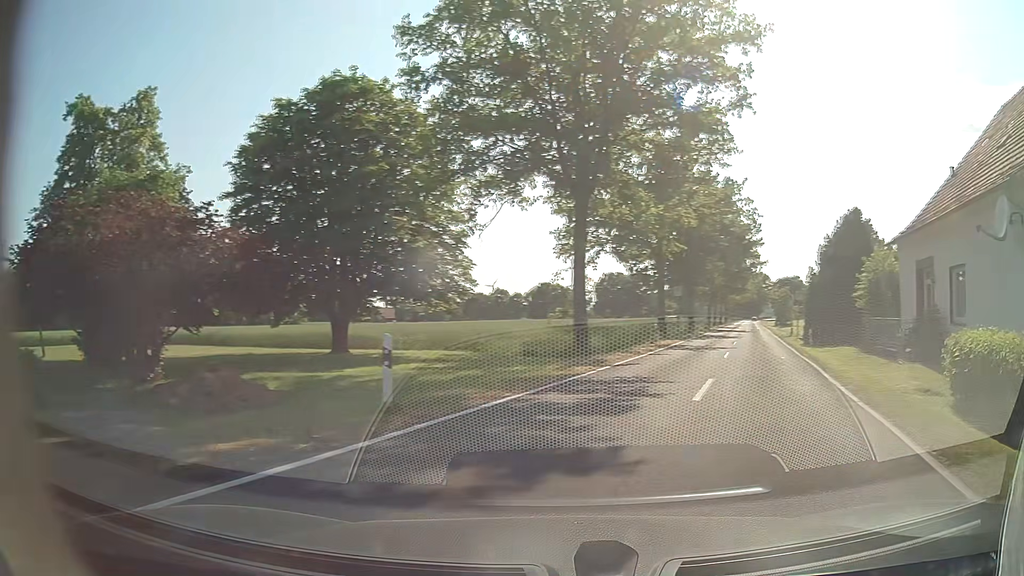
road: tertiary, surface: asphalt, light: Day
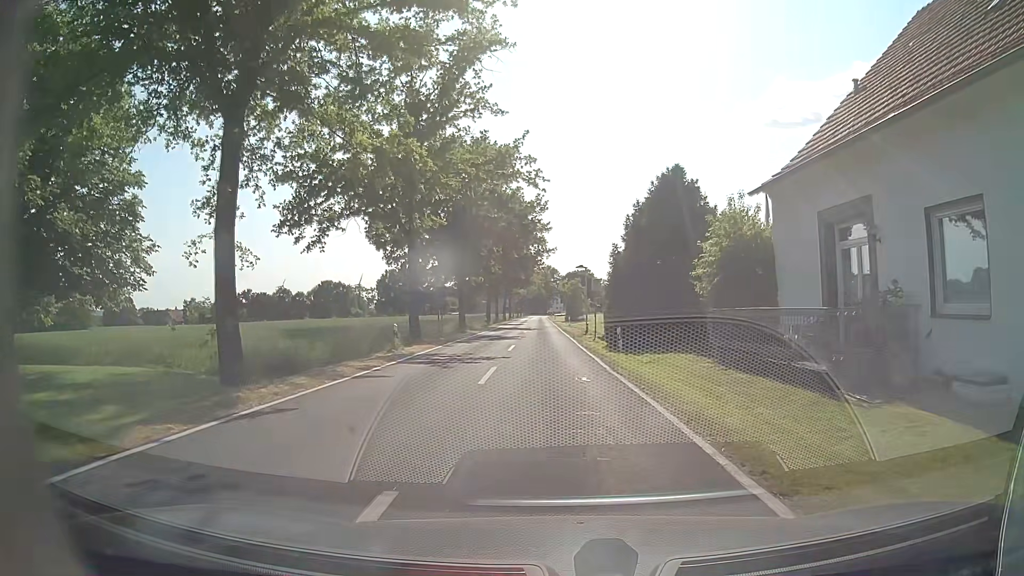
(+2.8, +10.0) m; +19°
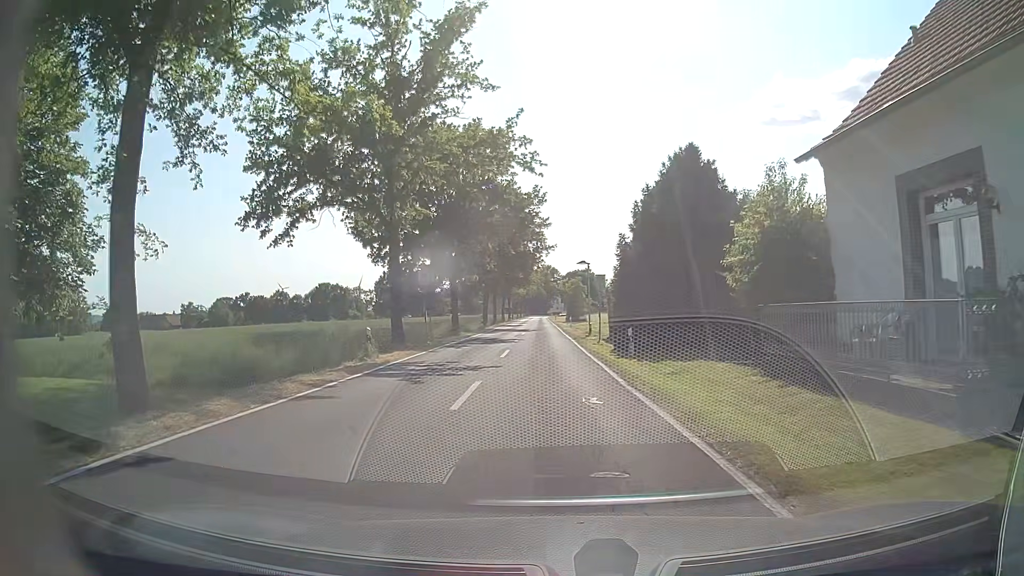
(0.0, +3.6) m; -1°
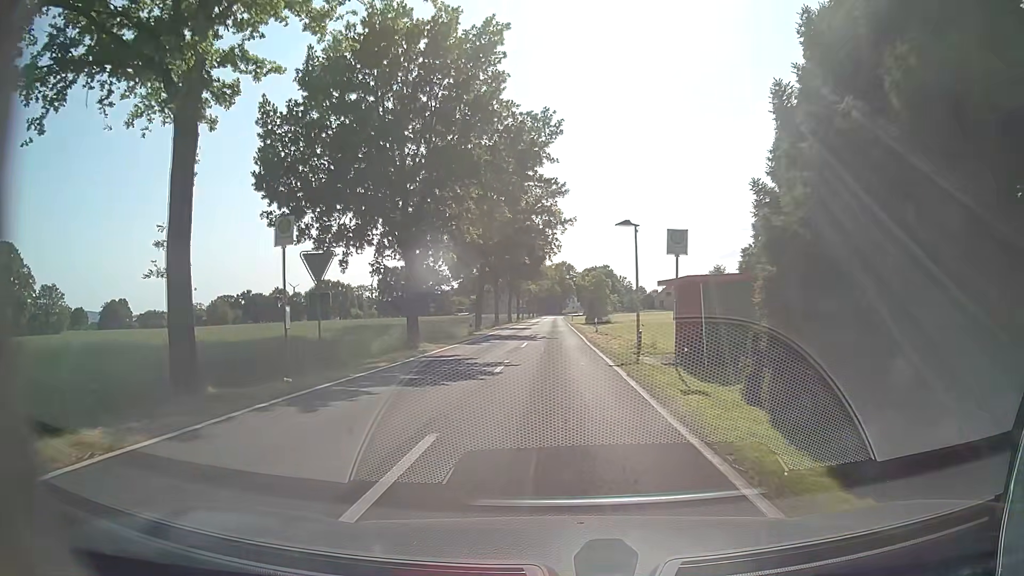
(-0.2, +18.1) m; -1°
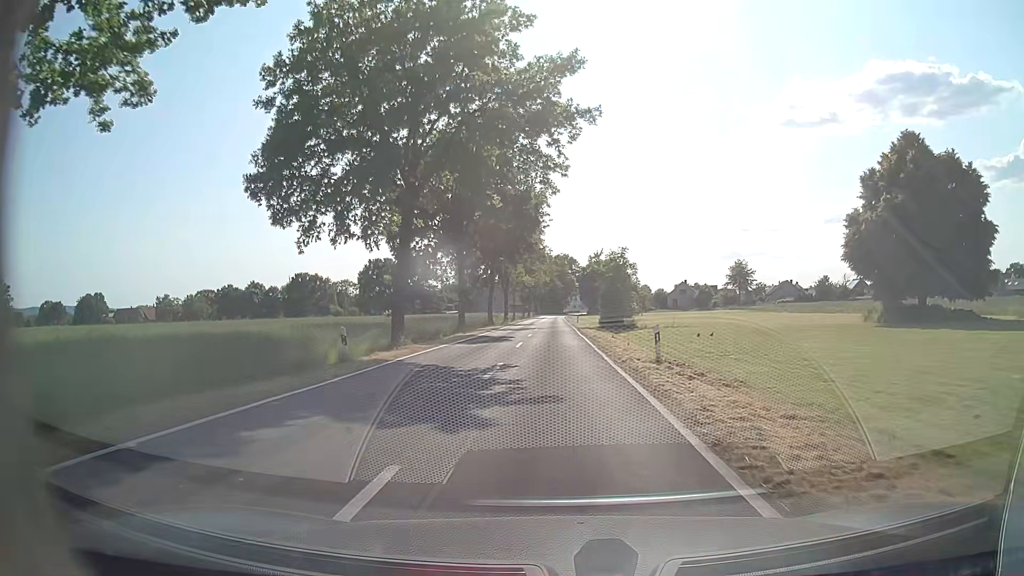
(0.0, +25.7) m; 0°
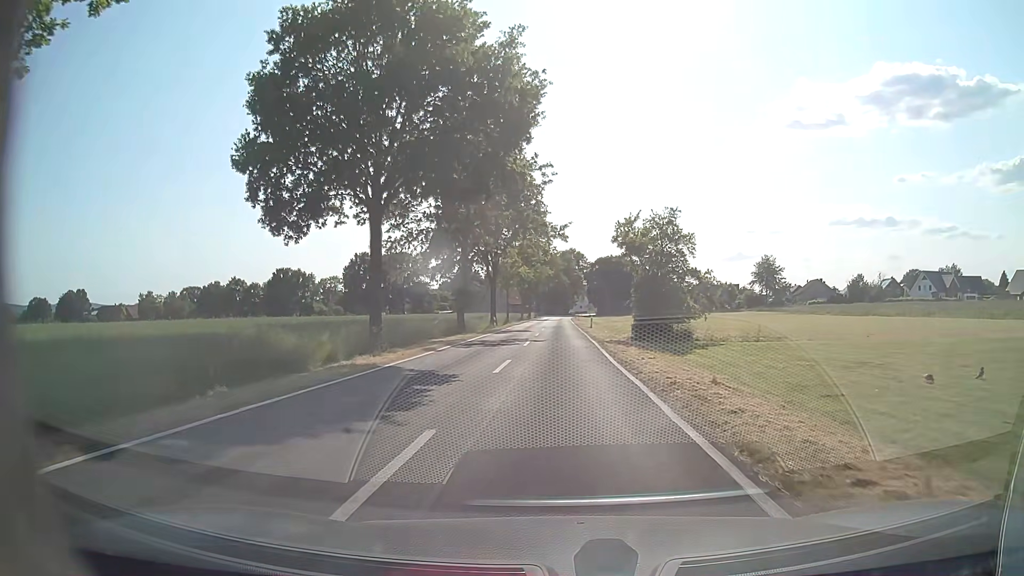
(-0.1, +21.4) m; -1°
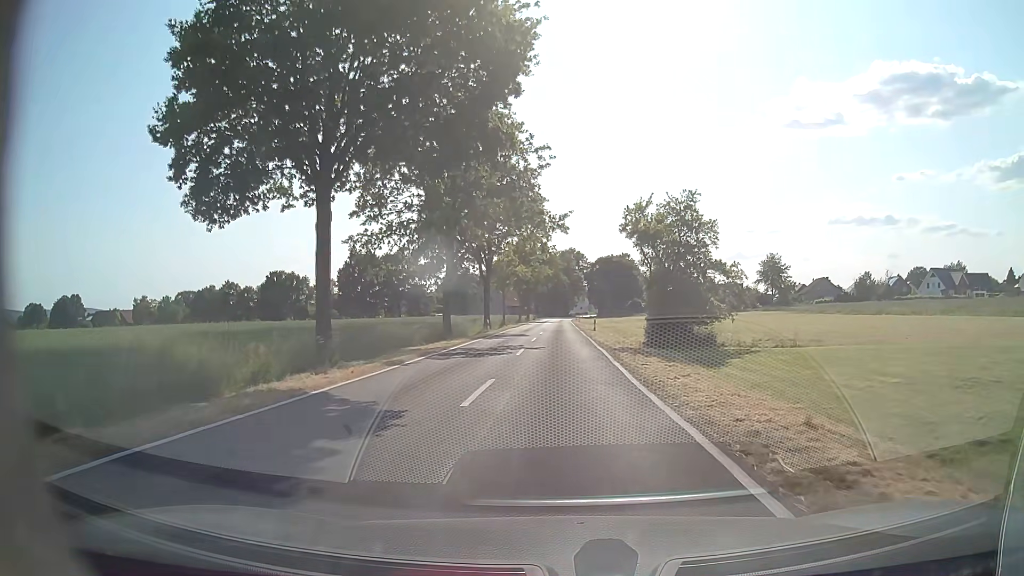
(+0.1, +4.9) m; 0°
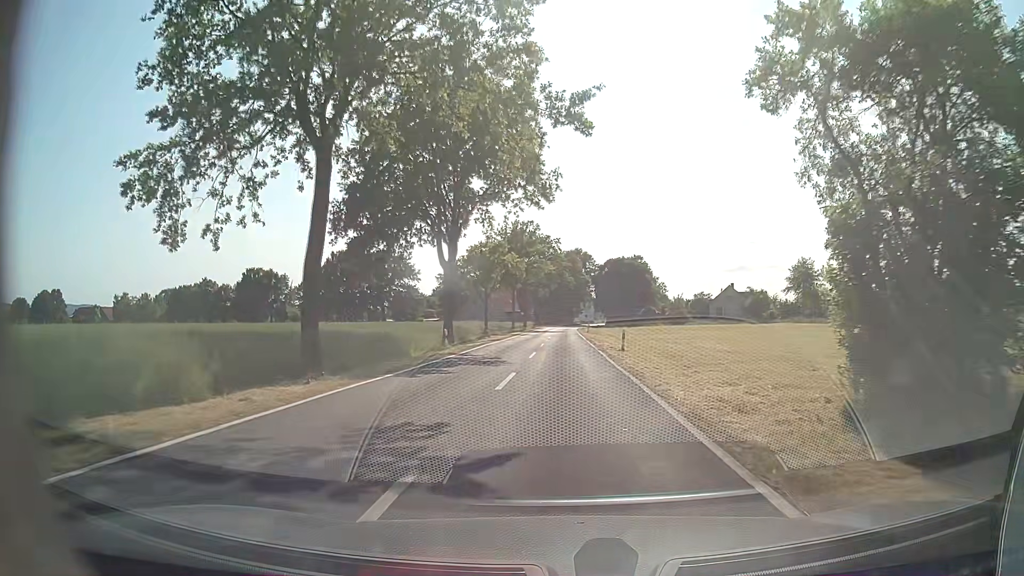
(+0.3, +20.5) m; 0°
(0, +10) (0, +20) (0, +30) (0, +40) (+1, +50) (+1, +60) (+1, +70) (+1, +80) (+1, +90) (+2, +100) m
